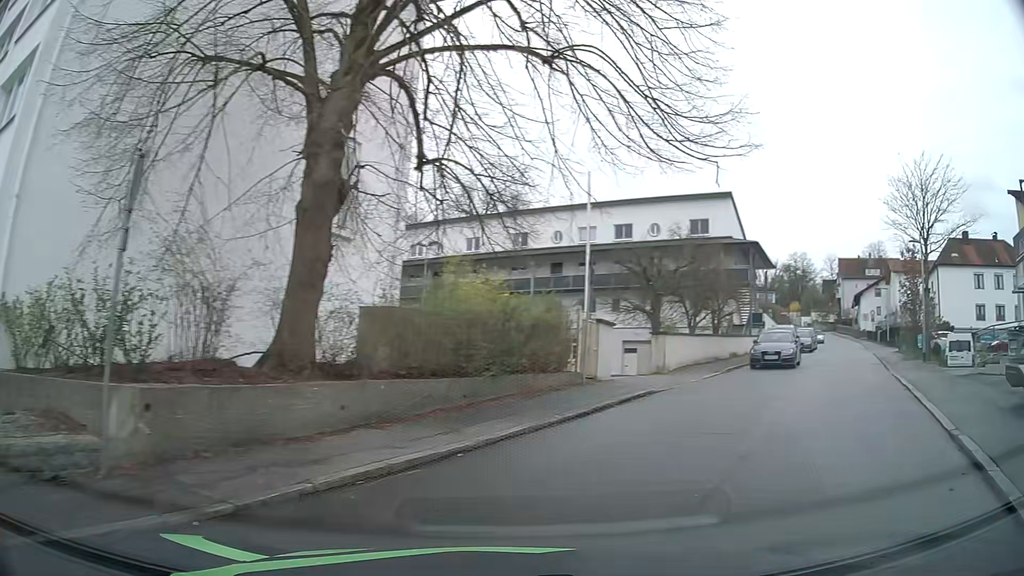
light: Day
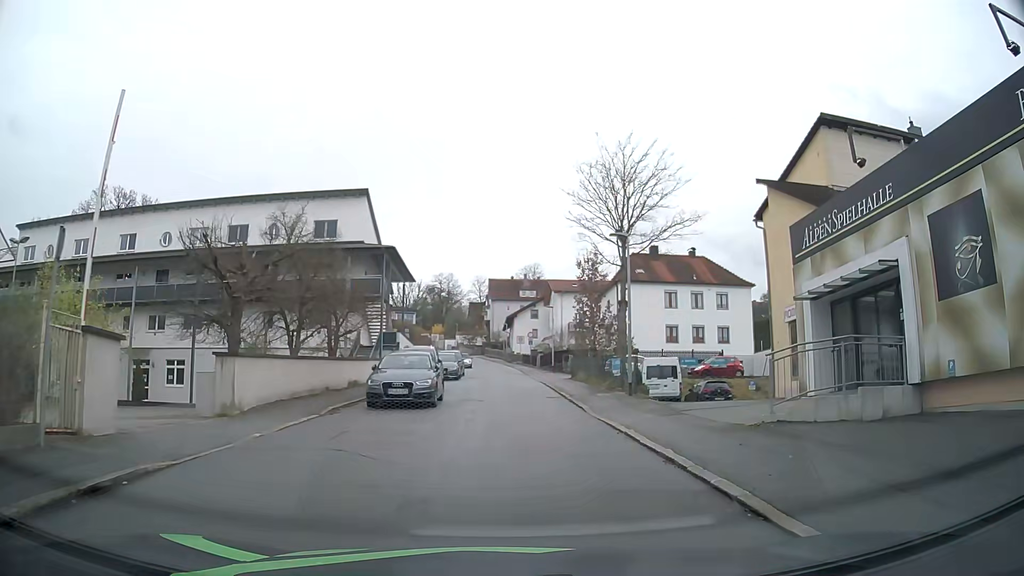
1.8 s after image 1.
(+2.6, +7.6) m; +33°
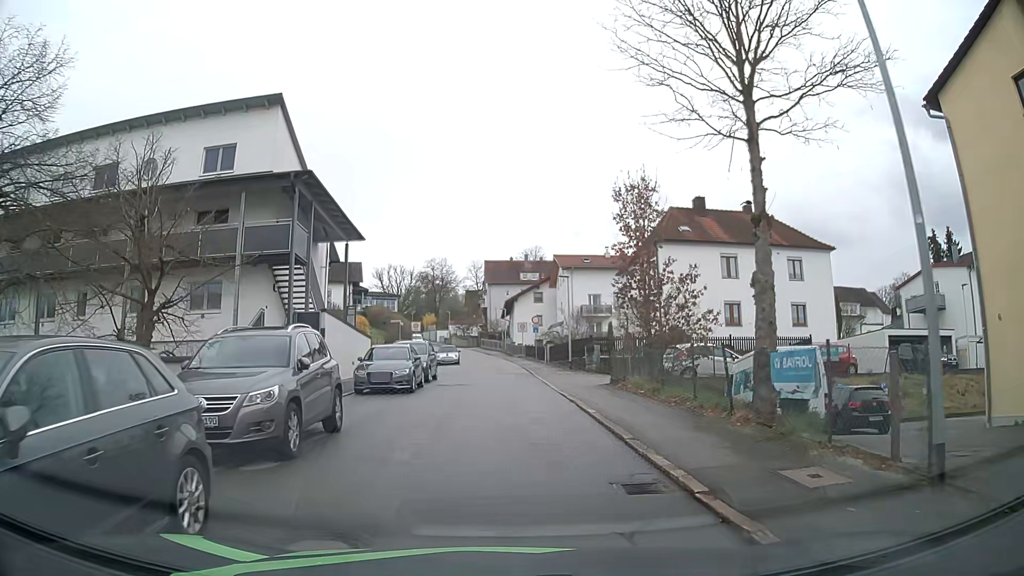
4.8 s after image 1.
(+0.1, +15.7) m; -1°
